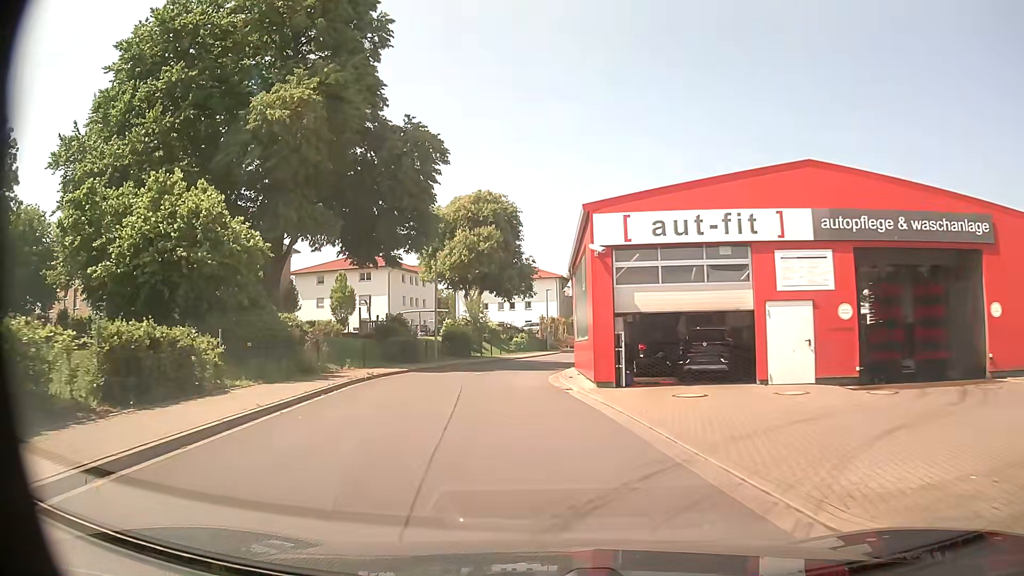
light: Day
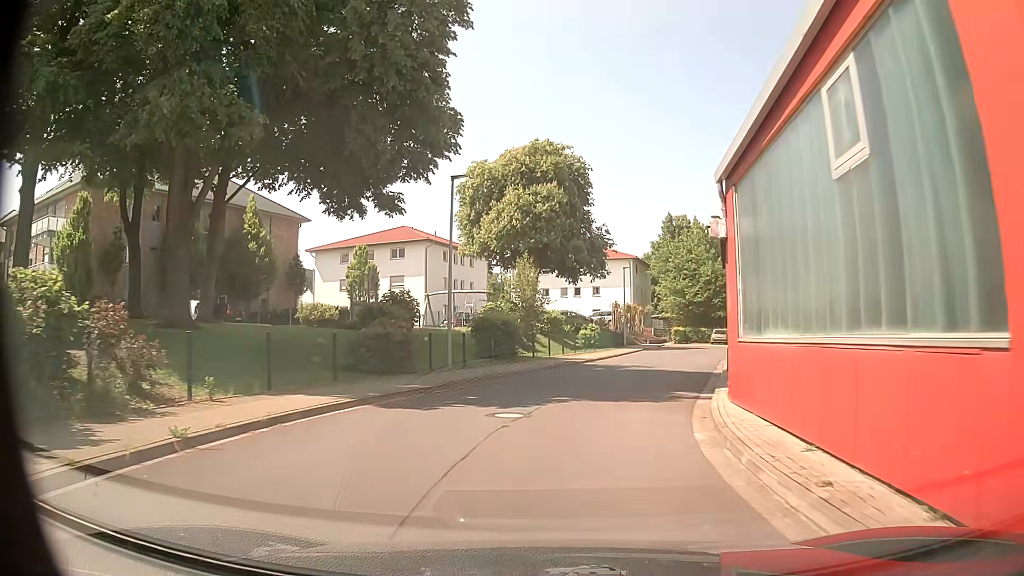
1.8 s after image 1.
(-0.9, +15.3) m; -5°
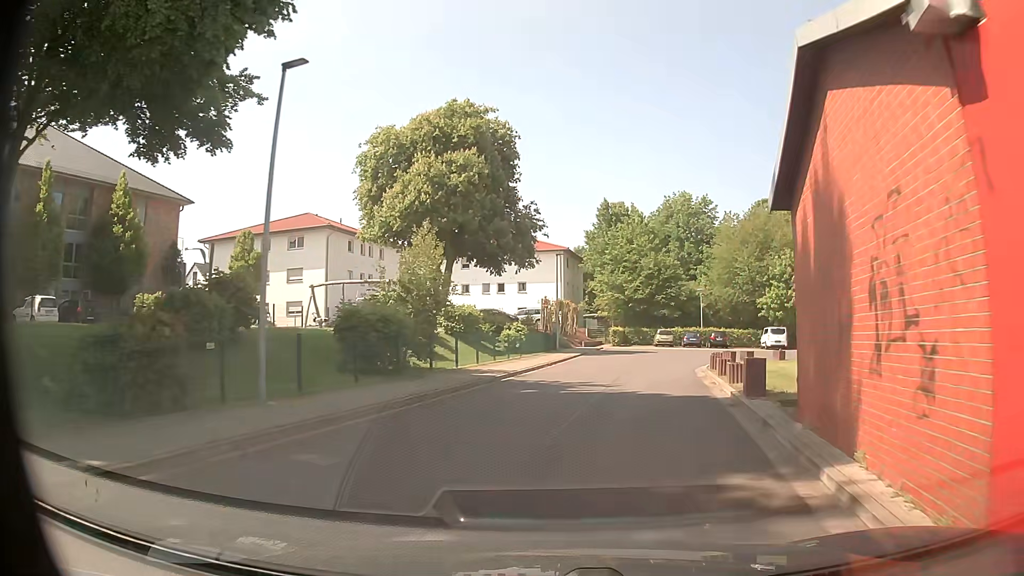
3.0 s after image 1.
(+0.4, +9.4) m; +6°
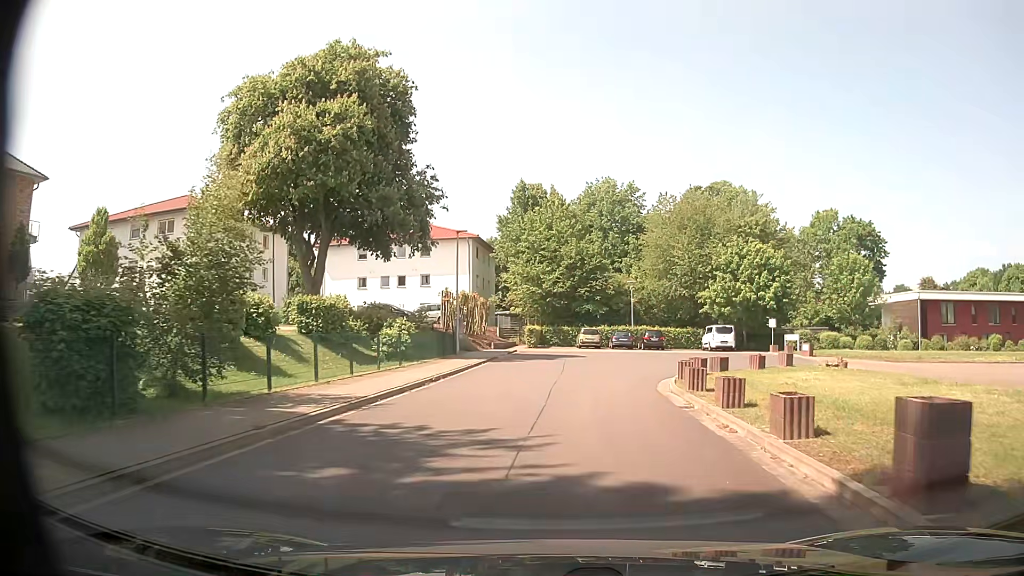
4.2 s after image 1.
(+0.7, +9.3) m; +7°
